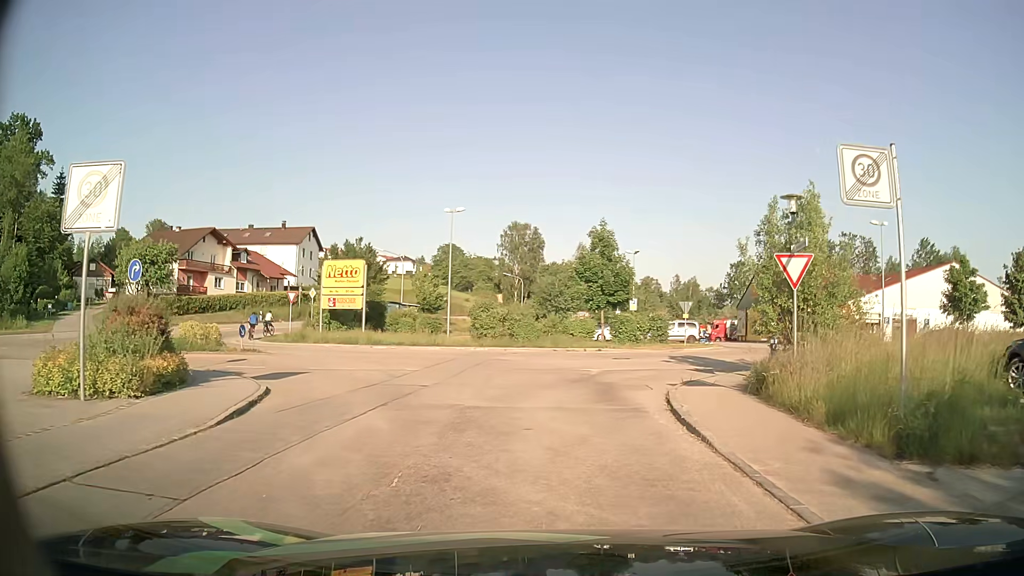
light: Day
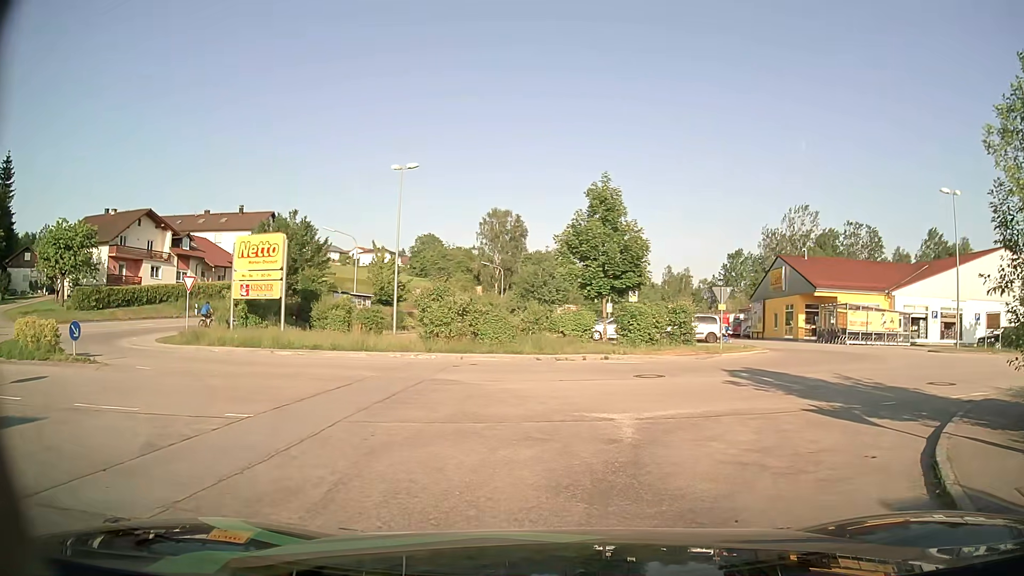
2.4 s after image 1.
(+0.2, +10.7) m; +2°
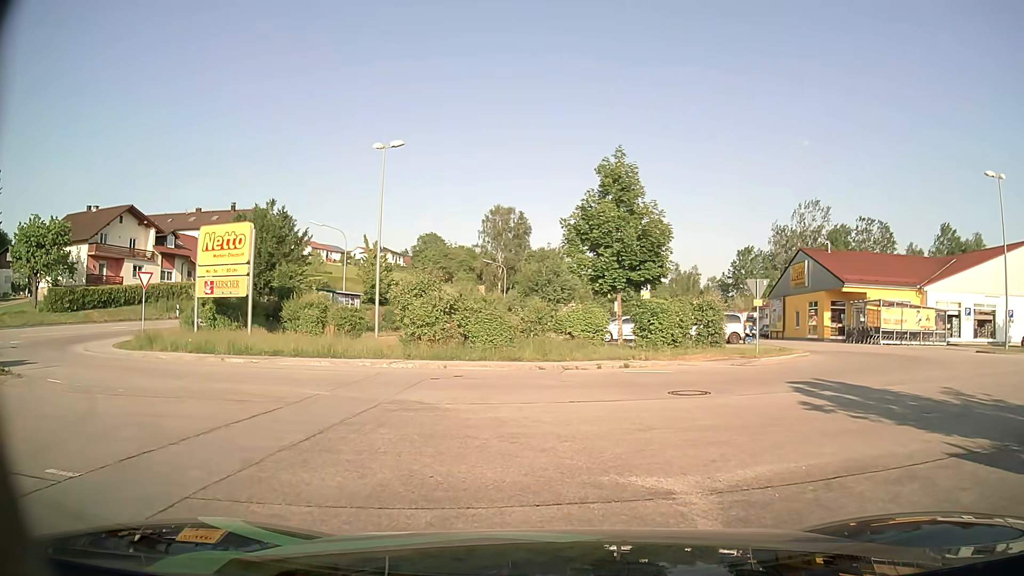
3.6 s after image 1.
(0.0, +4.2) m; 0°
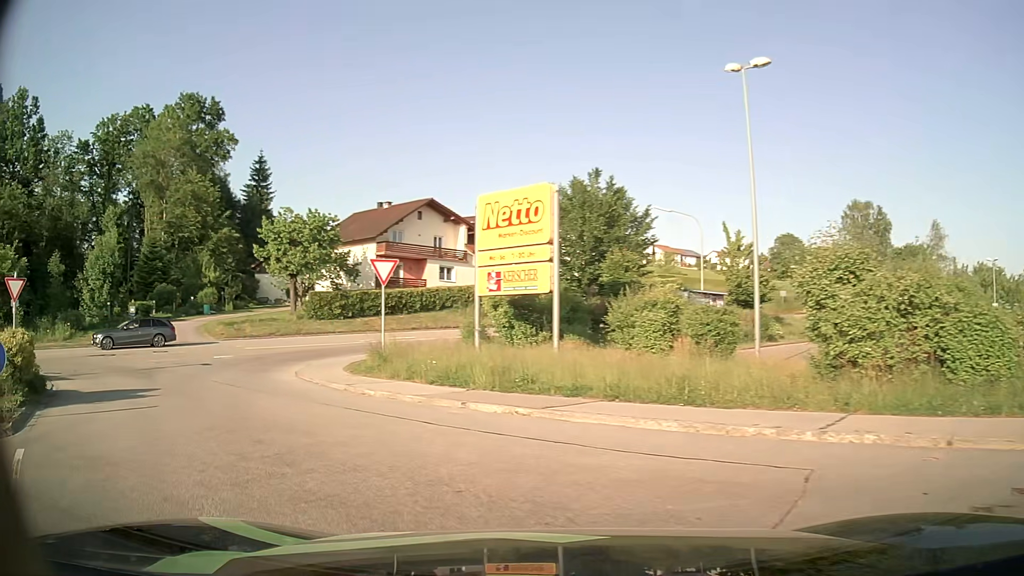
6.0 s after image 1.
(-2.2, +9.8) m; -33°
(-3, +9) (-8, +18) (-8, +28) (-3, +37) (+4, +44) (+10, +51) (+17, +59) (+24, +66) (+31, +73) (+38, +81) m
